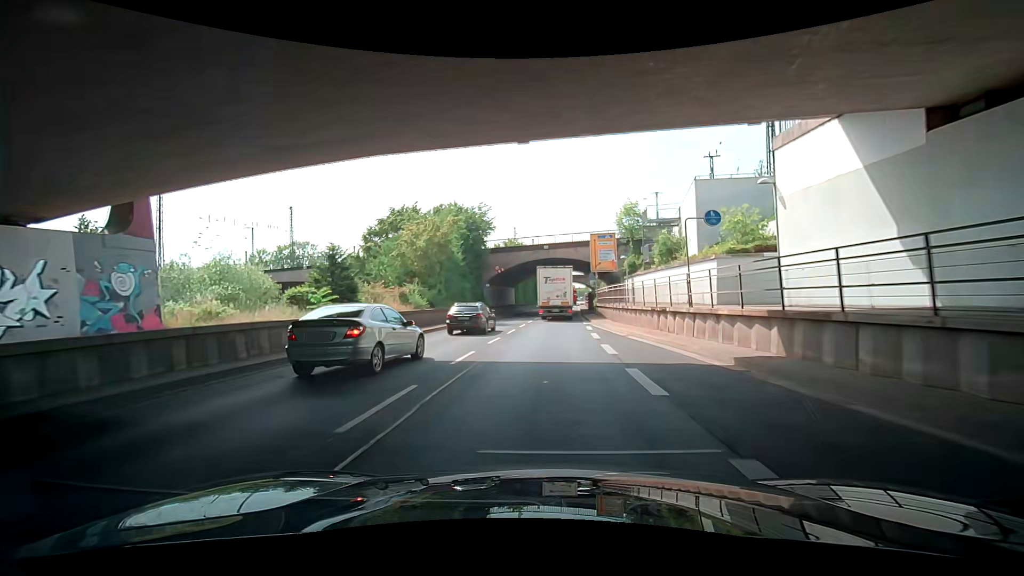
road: trunk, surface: asphalt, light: Day
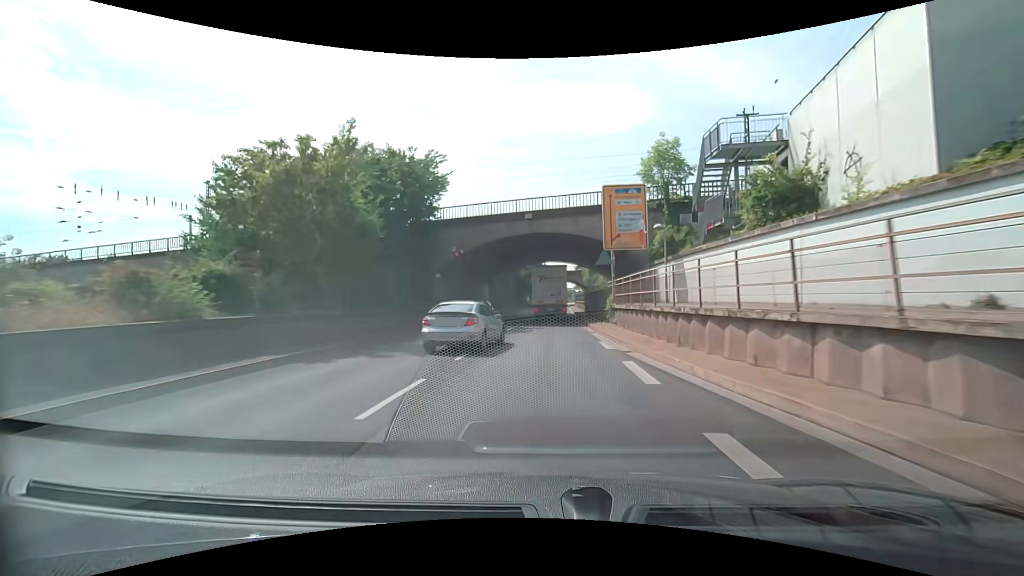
(+0.6, +17.4) m; +3°
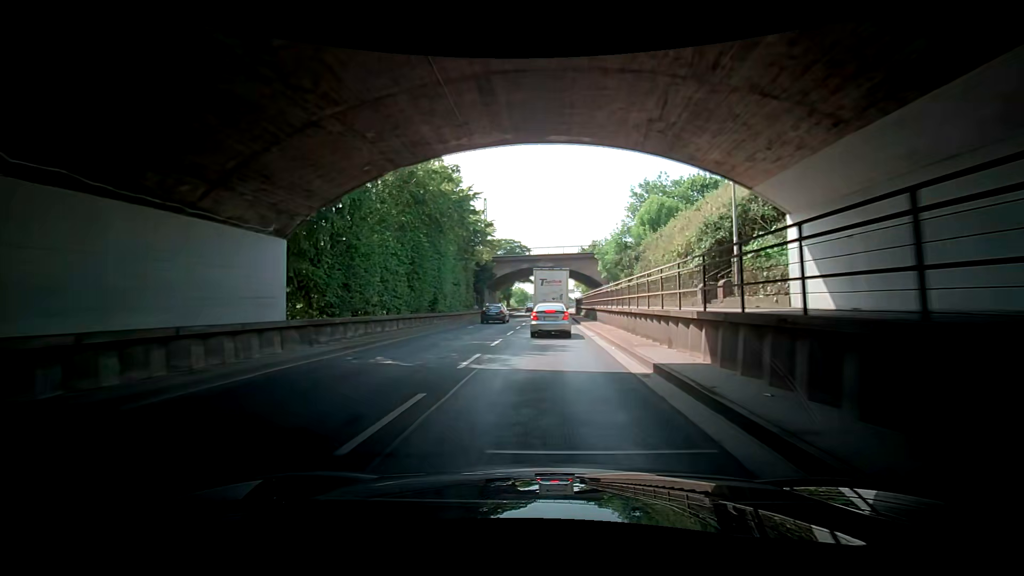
(+0.2, +43.3) m; +1°
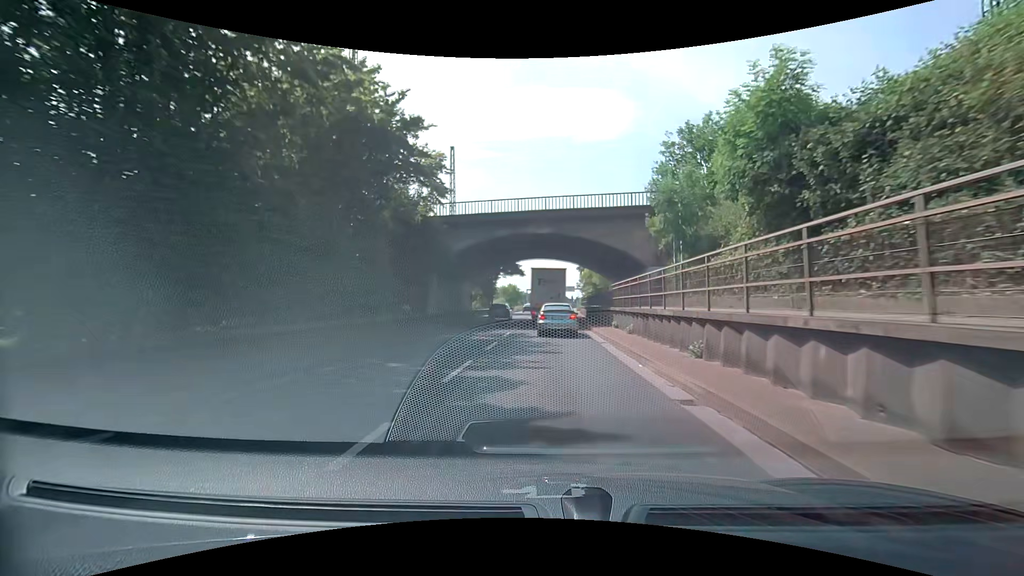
(+0.5, +25.9) m; 0°
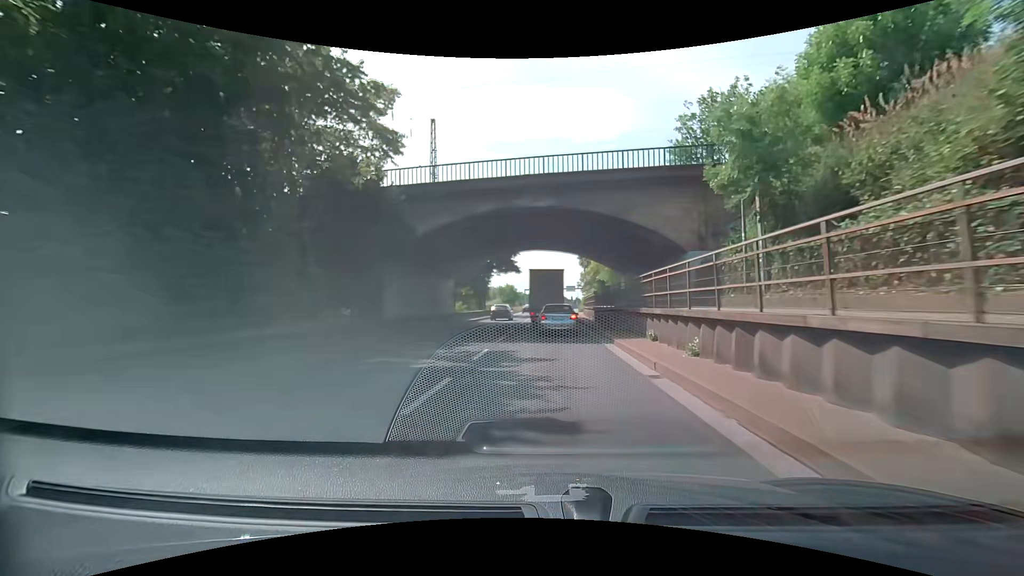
(0.0, +8.4) m; 0°
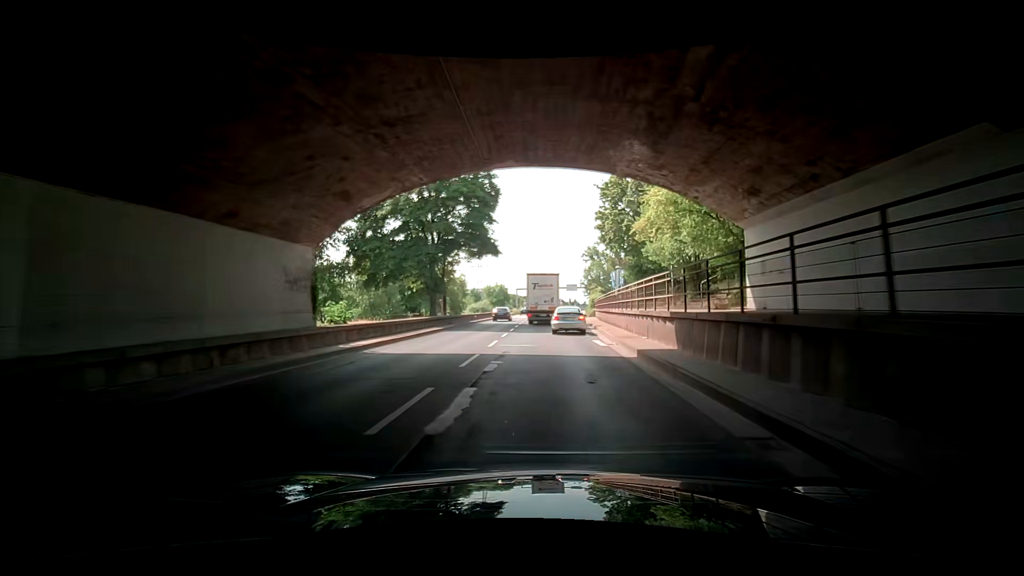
(-0.1, +25.0) m; -1°
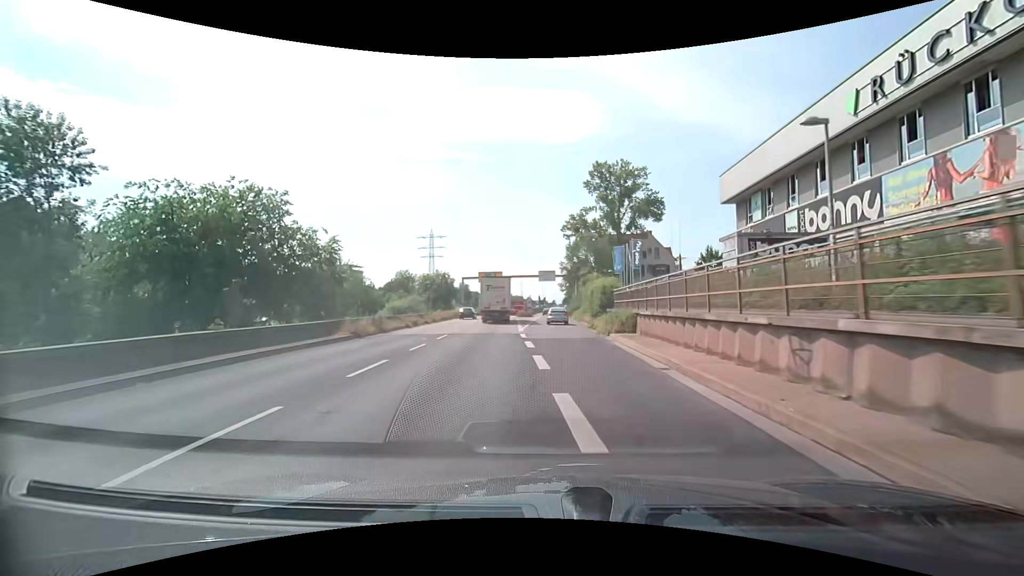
(+0.7, +43.5) m; +4°
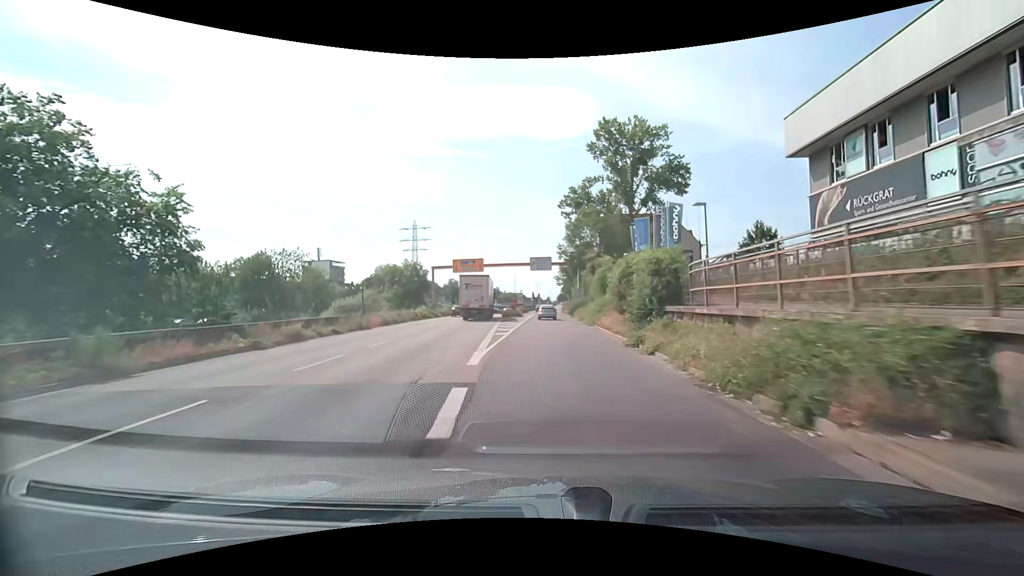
(0.0, +17.9) m; +1°
